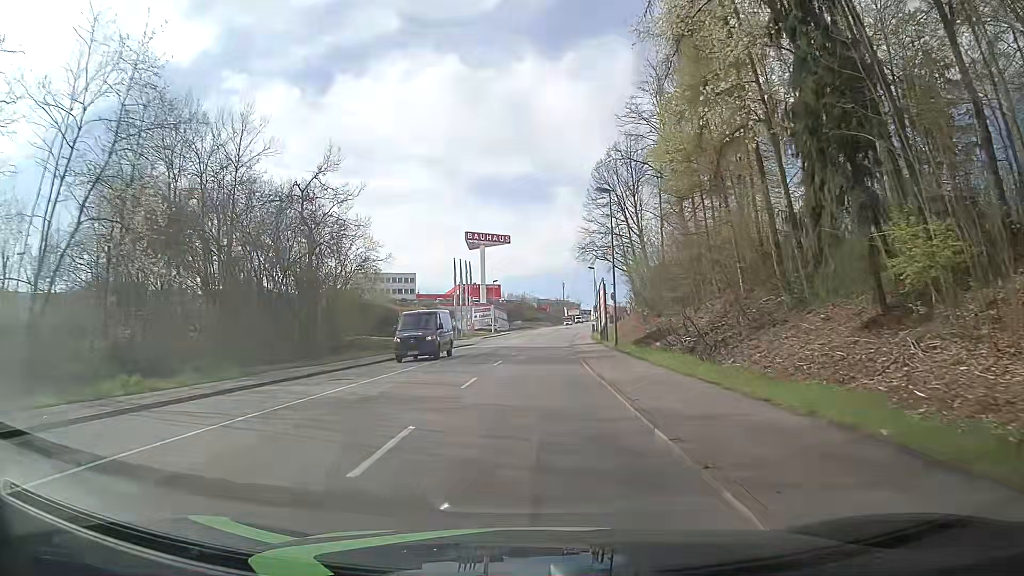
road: tertiary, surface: asphalt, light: Day
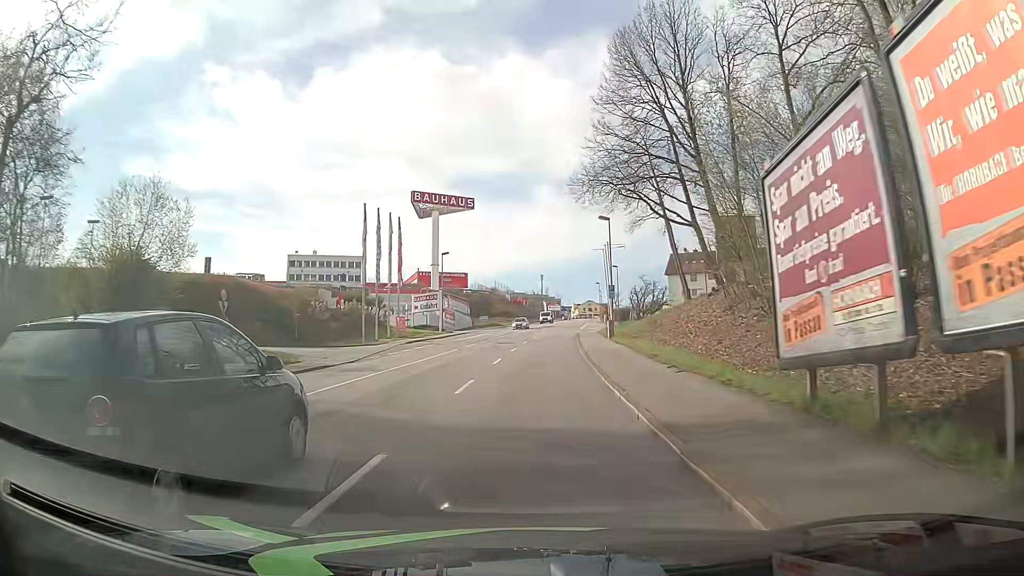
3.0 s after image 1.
(+0.6, +38.1) m; +3°
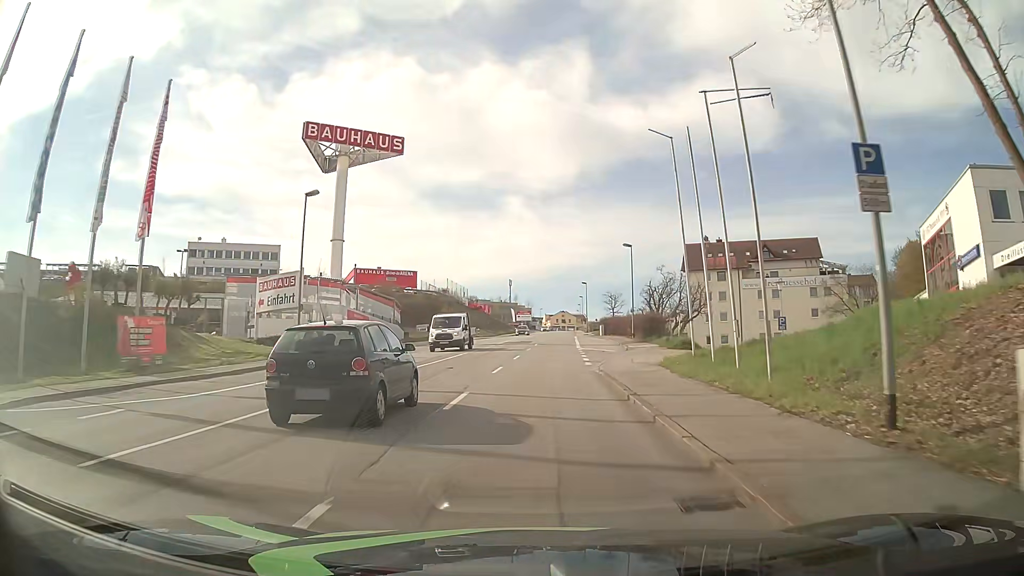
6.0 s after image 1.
(+0.3, +38.0) m; +2°
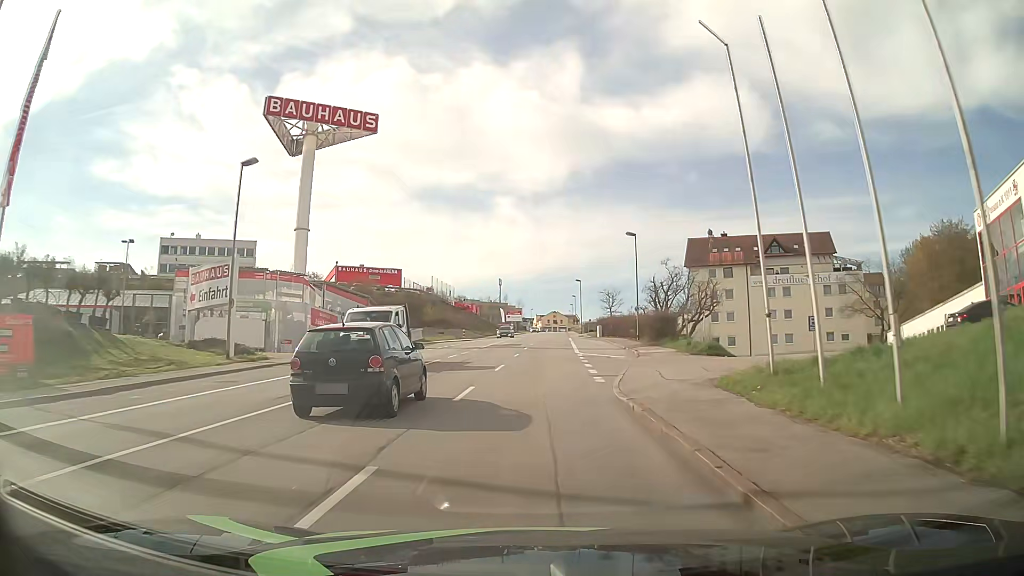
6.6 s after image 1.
(0.0, +7.6) m; +1°
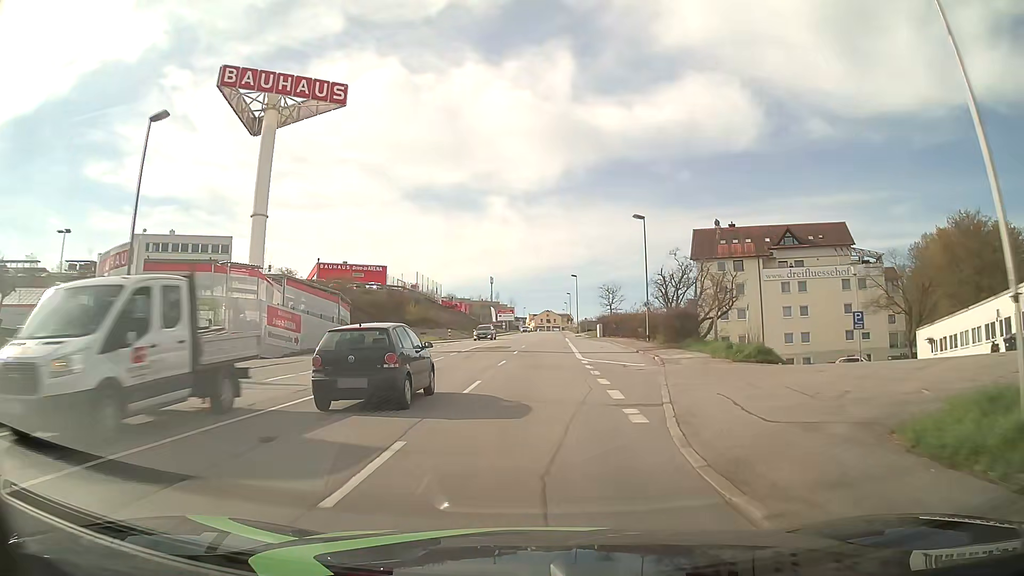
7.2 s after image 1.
(0.0, +7.6) m; 0°
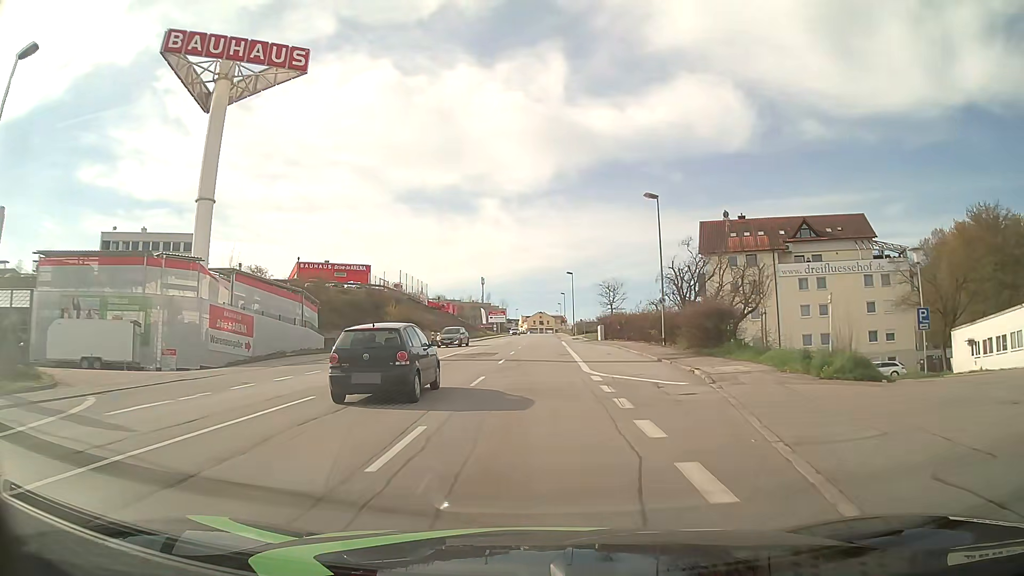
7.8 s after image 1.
(+0.1, +7.6) m; +1°
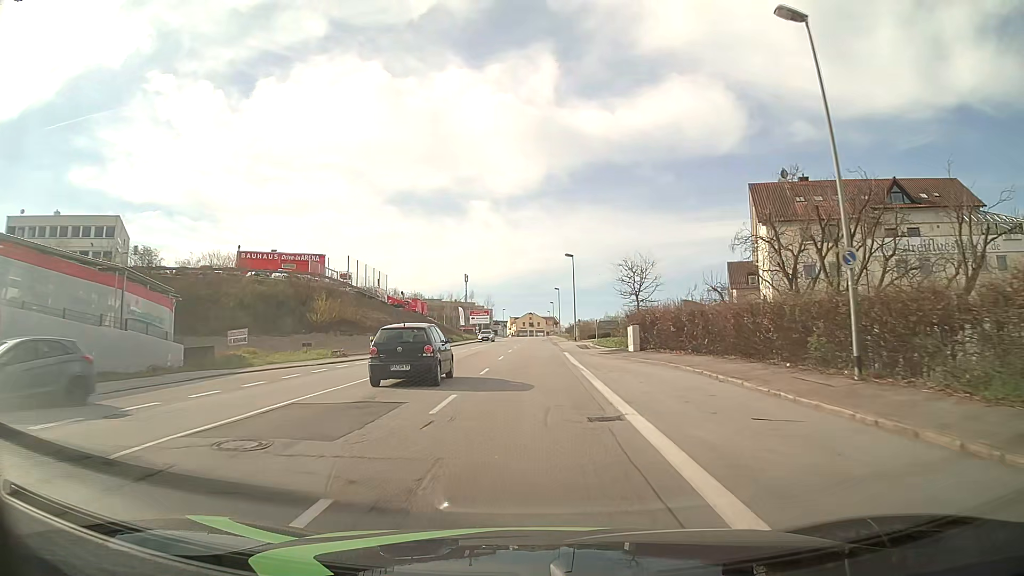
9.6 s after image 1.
(+0.3, +22.8) m; +1°
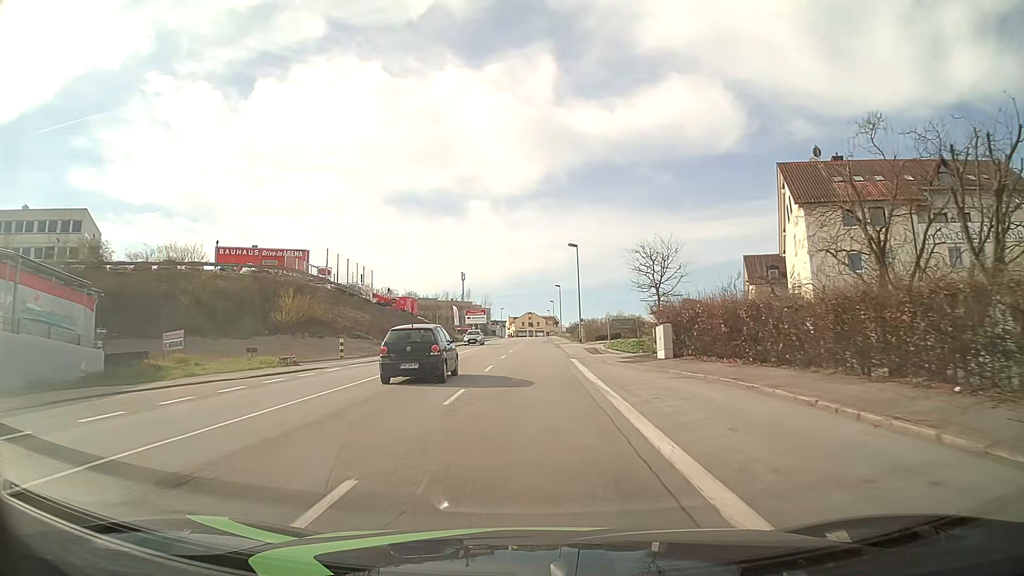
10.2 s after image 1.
(0.0, +7.6) m; 0°
(0, +10) (0, +20) (0, +30) (0, +40) (0, +50) (0, +60) (0, +70) (0, +80) (-1, +90) (-1, +100) m
